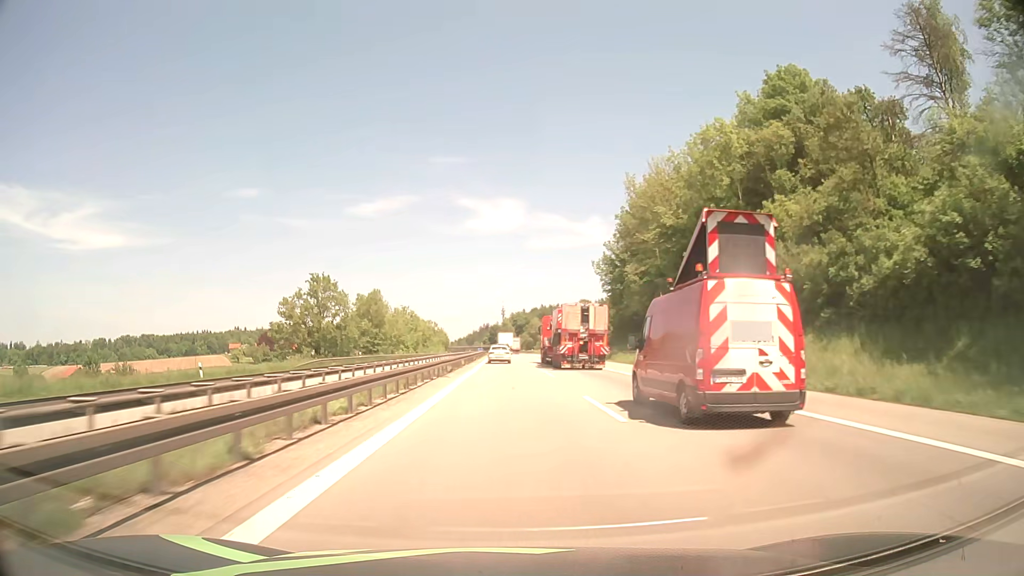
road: motorway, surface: asphalt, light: Day
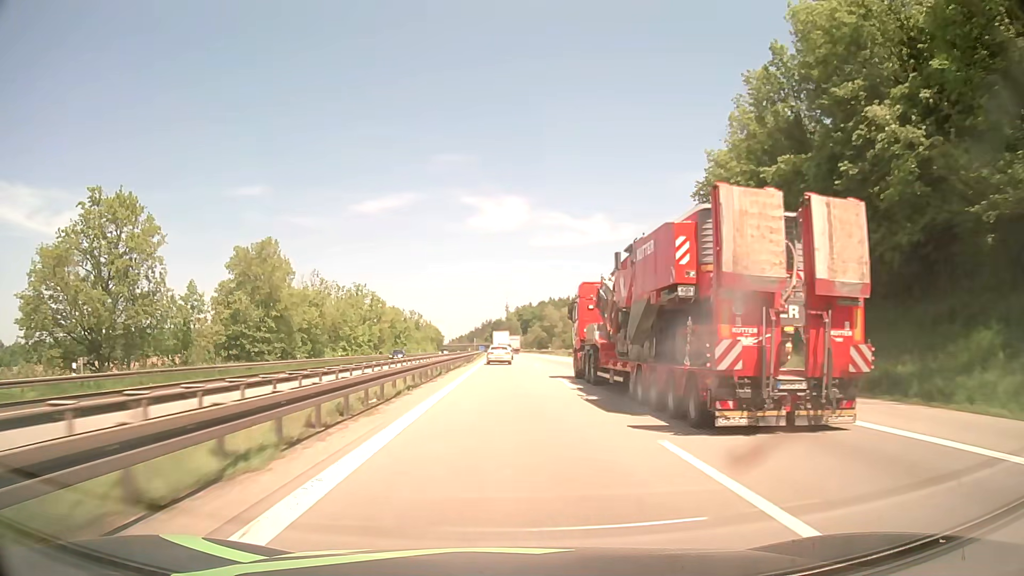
(-0.2, +62.7) m; 0°
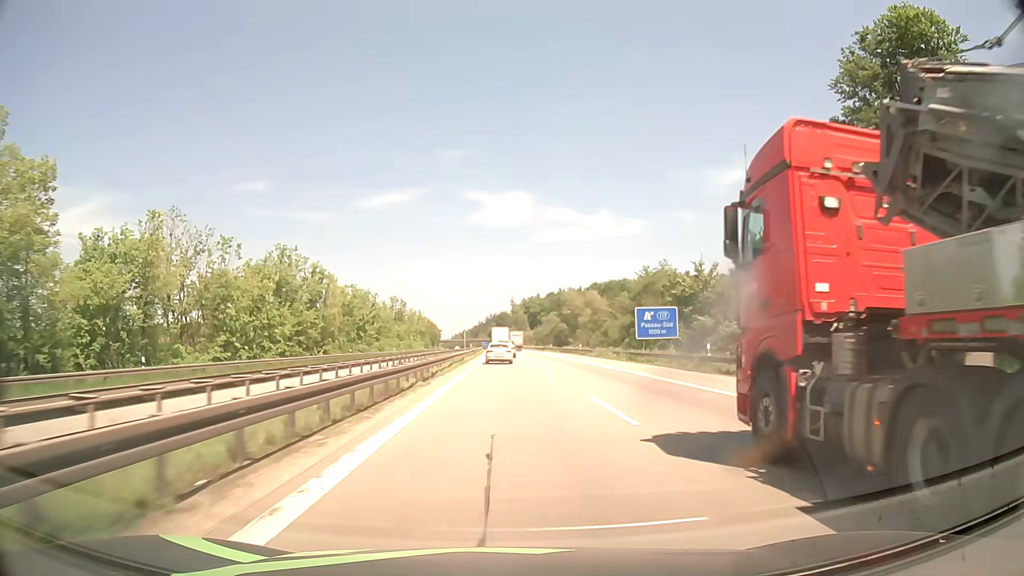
(-0.1, +45.4) m; 0°
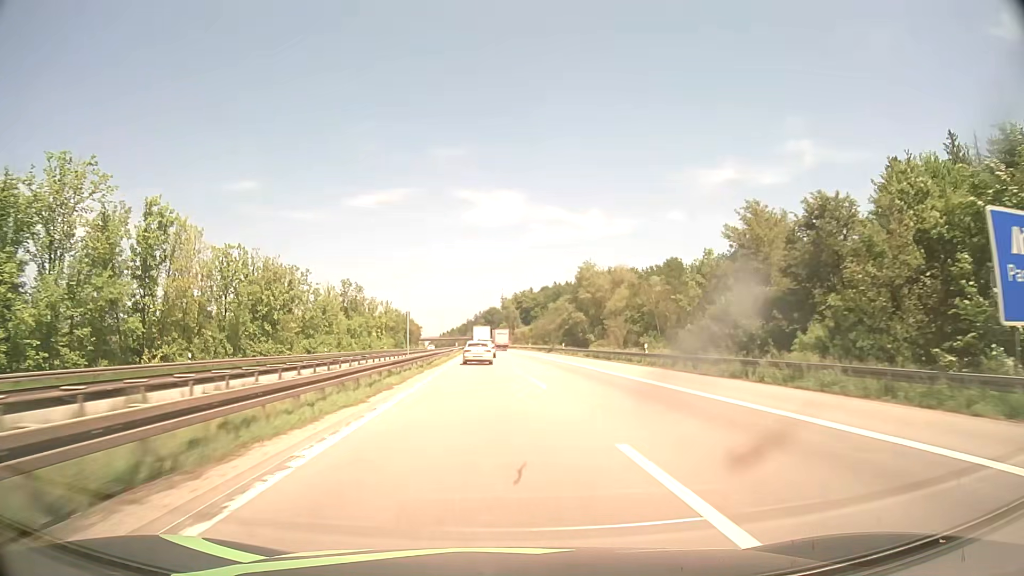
(+0.2, +43.2) m; +1°
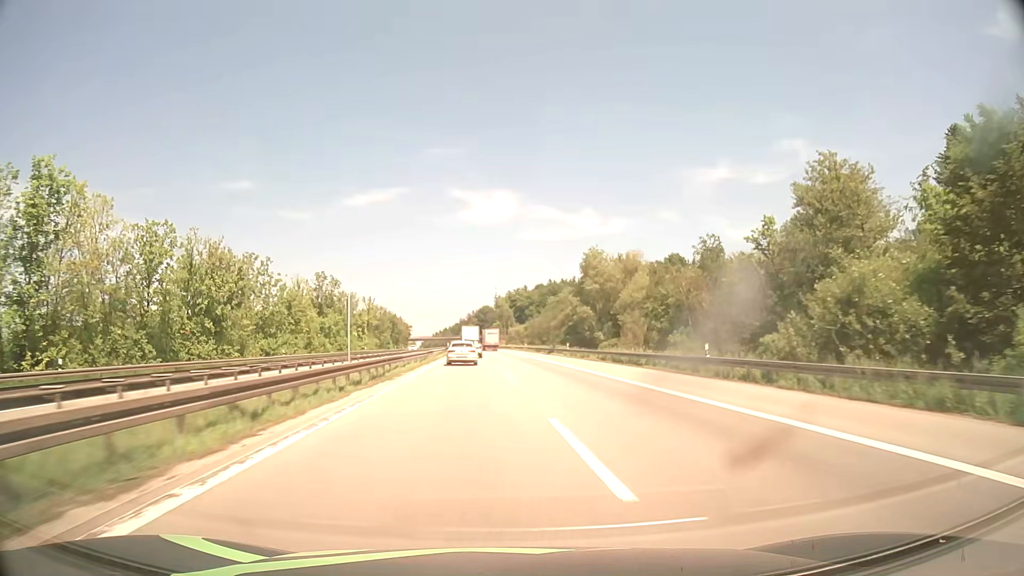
(+0.1, +13.9) m; +1°
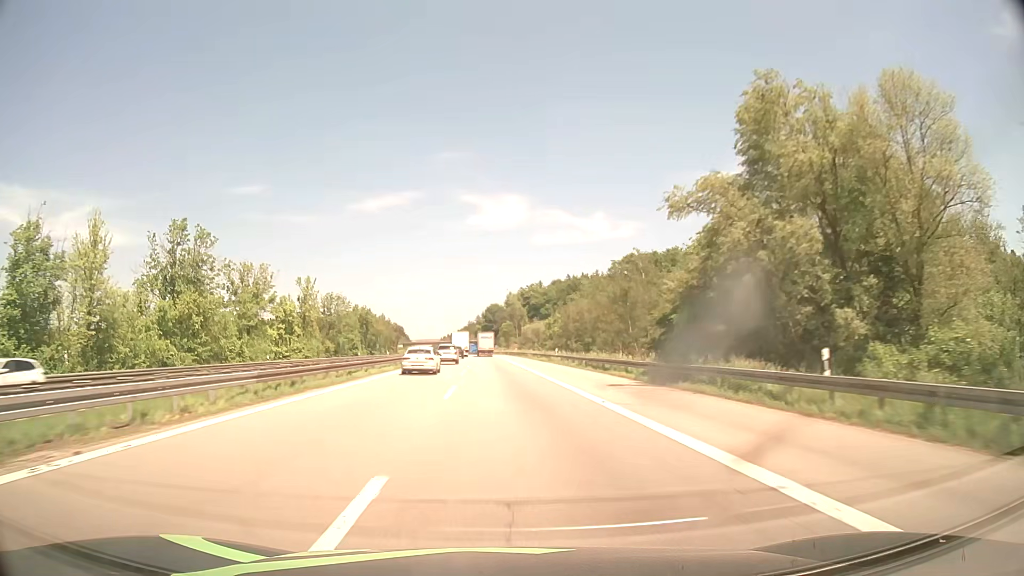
(0.0, +56.1) m; -1°
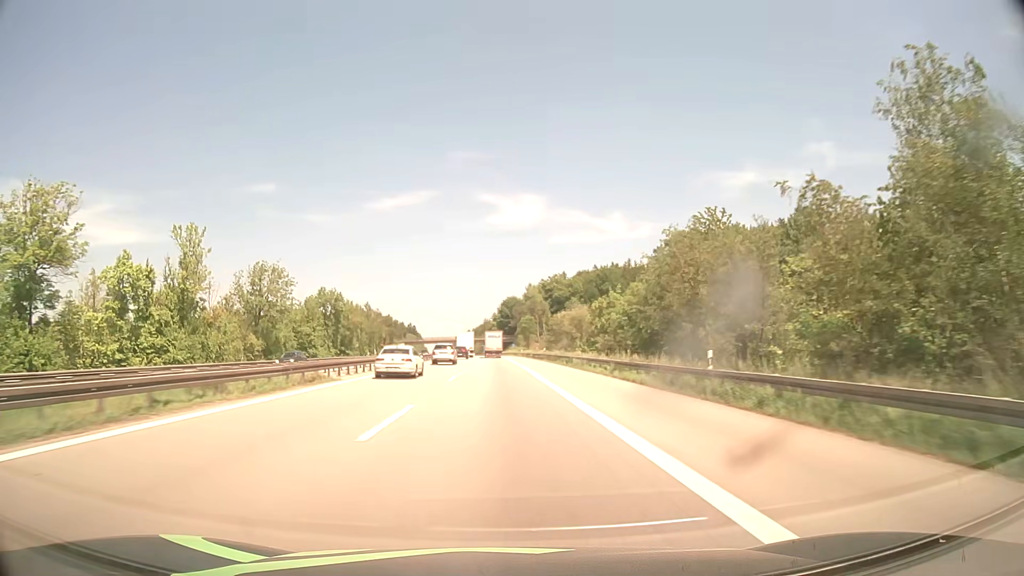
(-0.6, +44.5) m; -1°
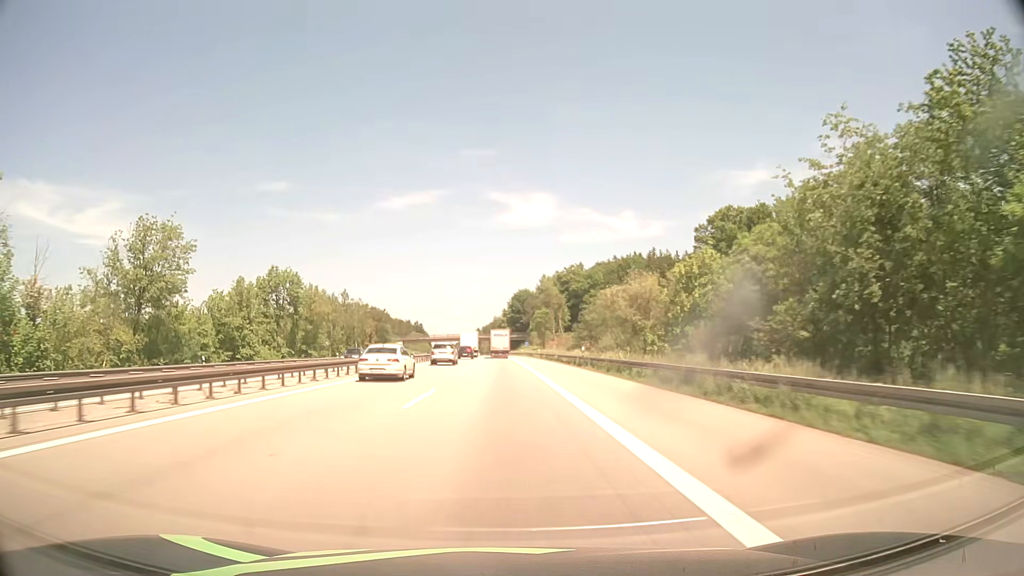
(-0.3, +30.9) m; -1°
(0, +10) (0, +20) (0, +30) (0, +40) (0, +50) (-1, +60) (-1, +70) (-1, +80) (-1, +90) (-1, +100) m
